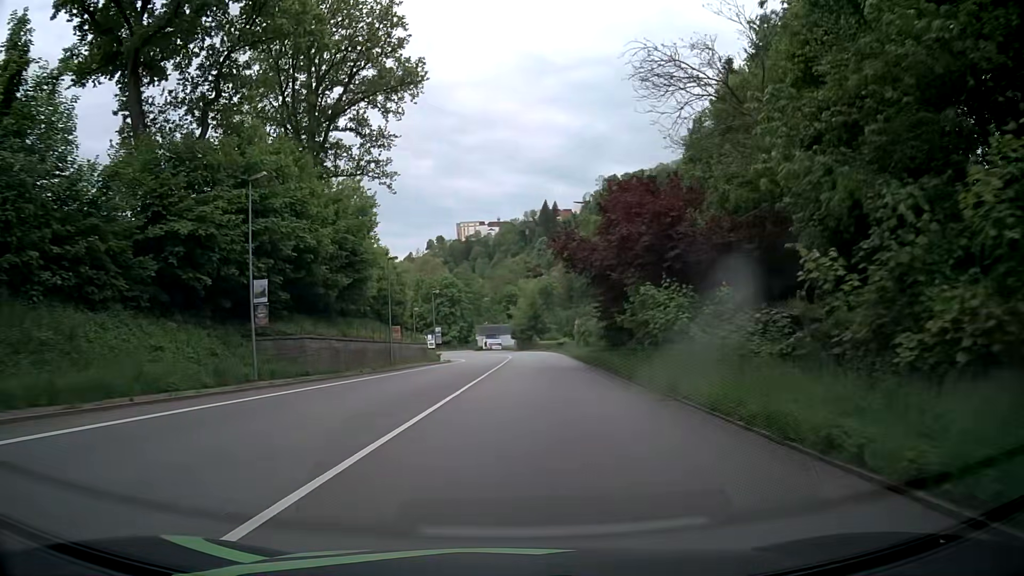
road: primary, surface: asphalt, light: Day
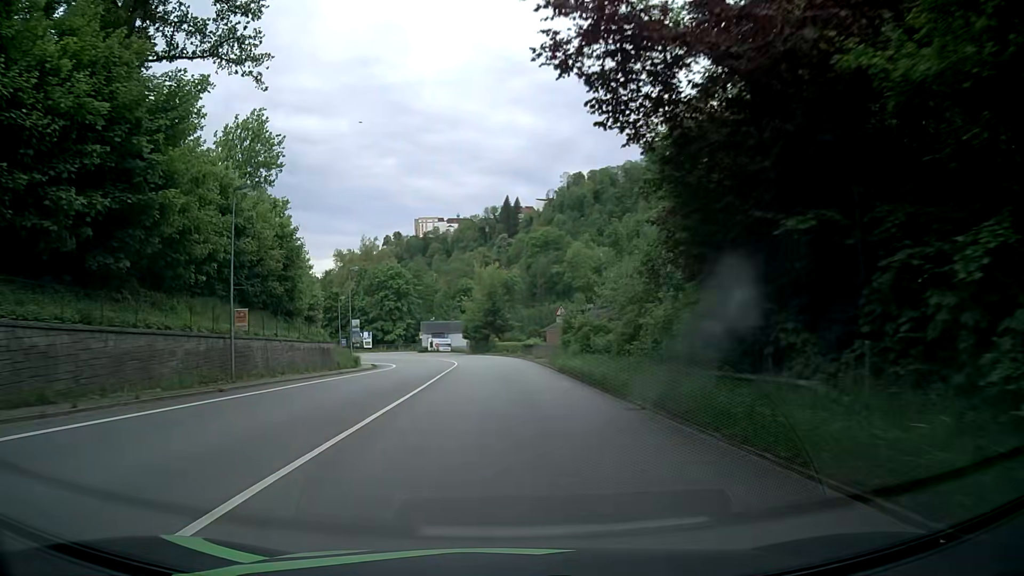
(+1.0, +23.3) m; +4°
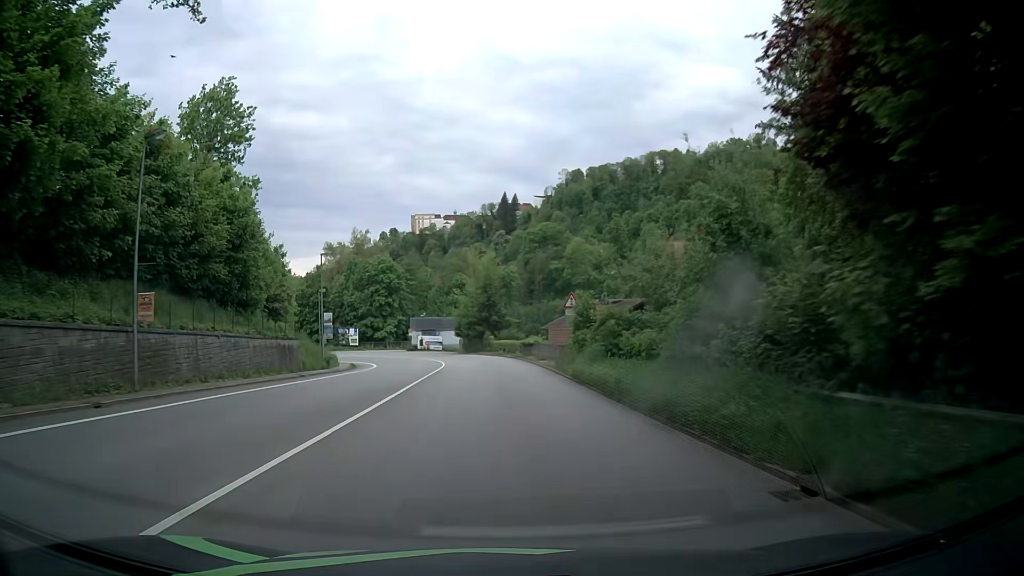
(0.0, +7.8) m; 0°
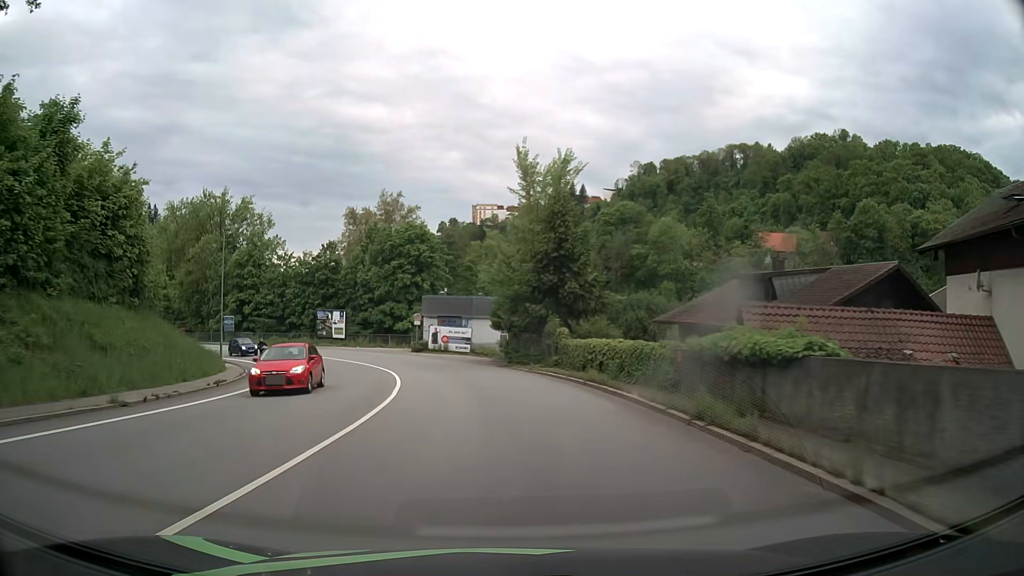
(-0.8, +39.0) m; -5°
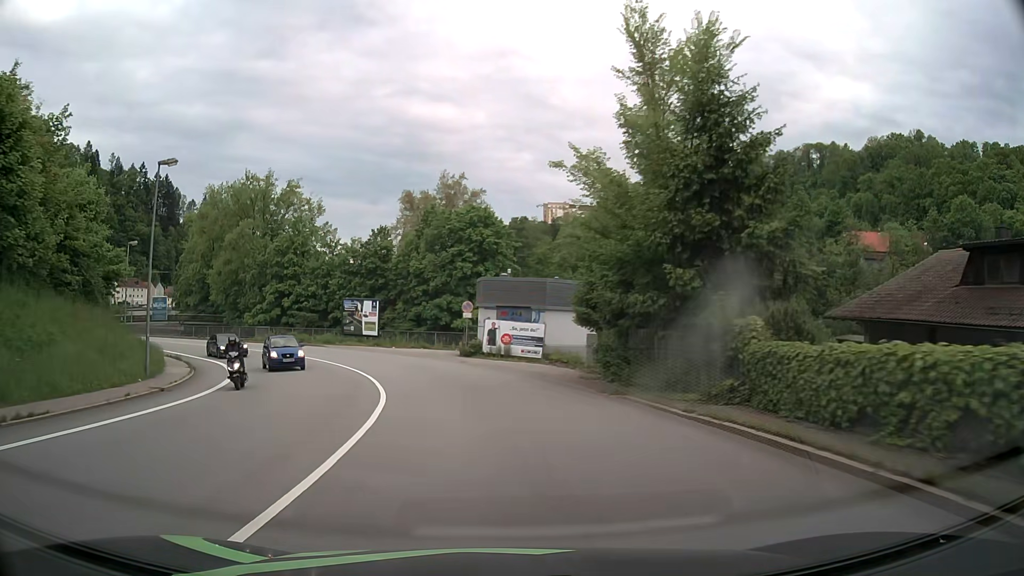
(-0.7, +15.5) m; -6°
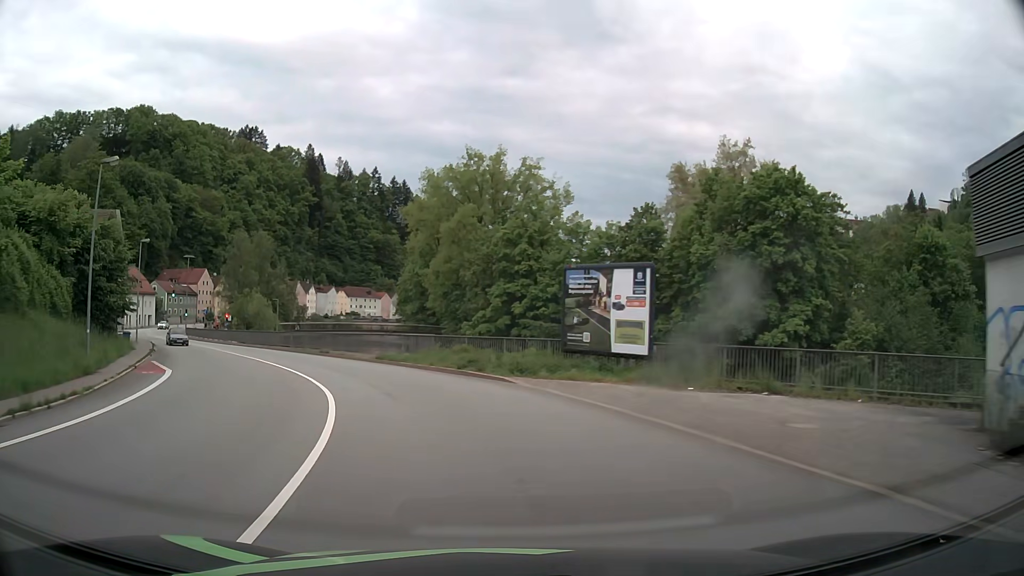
(-5.0, +30.4) m; -21°
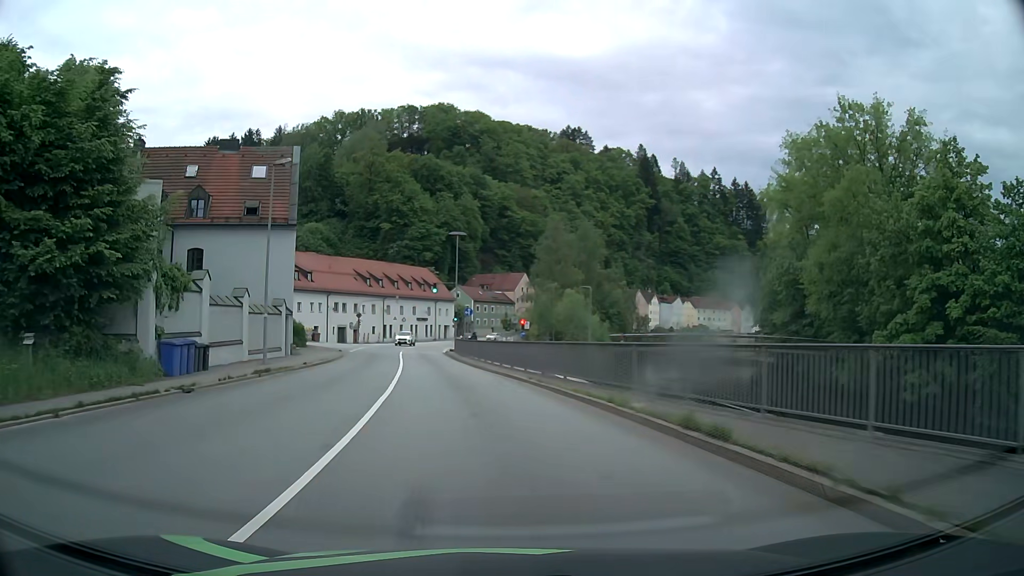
(-7.8, +29.3) m; -29°
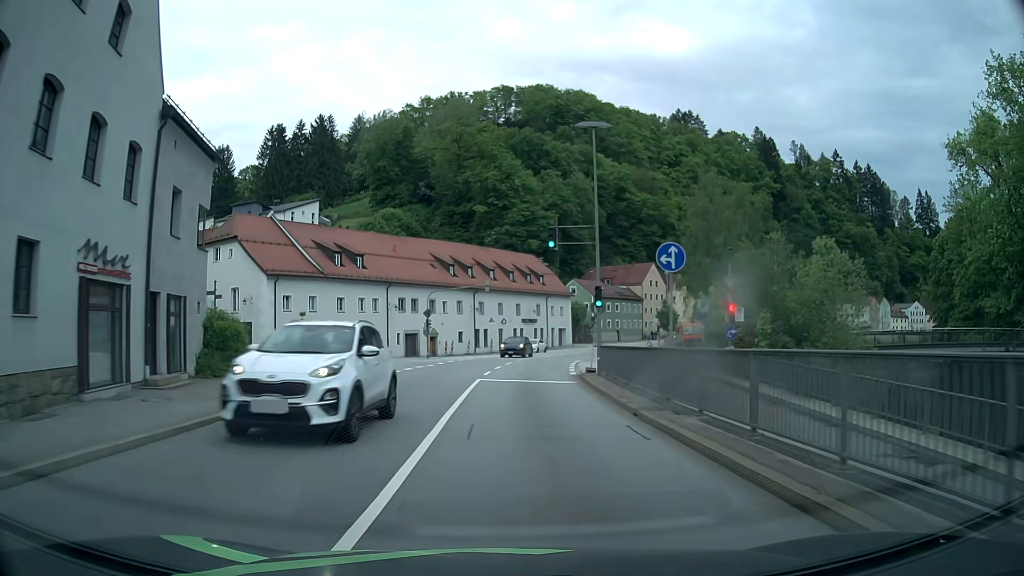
(-3.7, +30.8) m; -10°
(0, +10) (0, +20) (0, +30) (+1, +40) (+3, +50) (+5, +60) (+7, +69) (+11, +79) (+15, +88) (+19, +97) m
